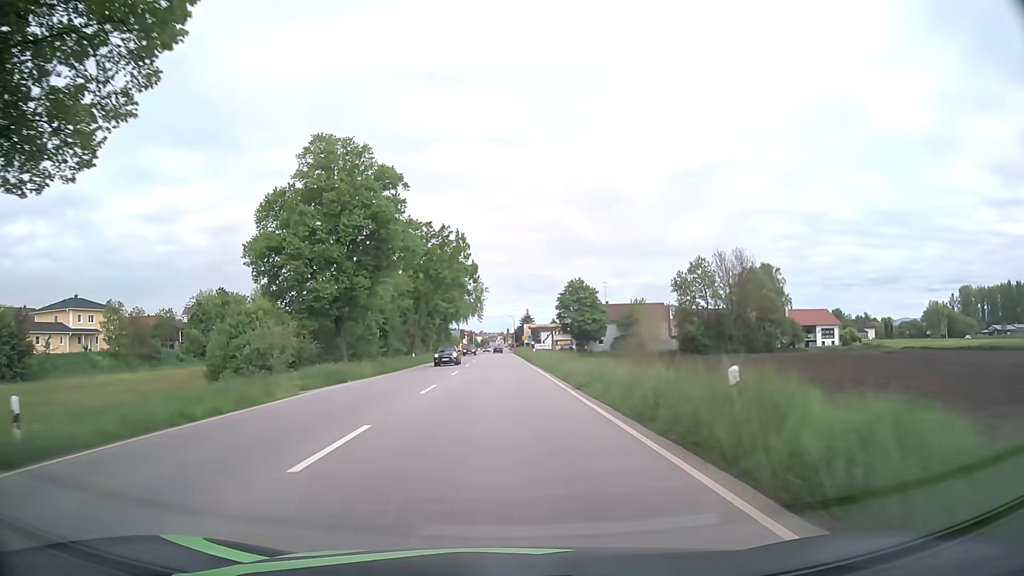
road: primary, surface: asphalt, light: Day
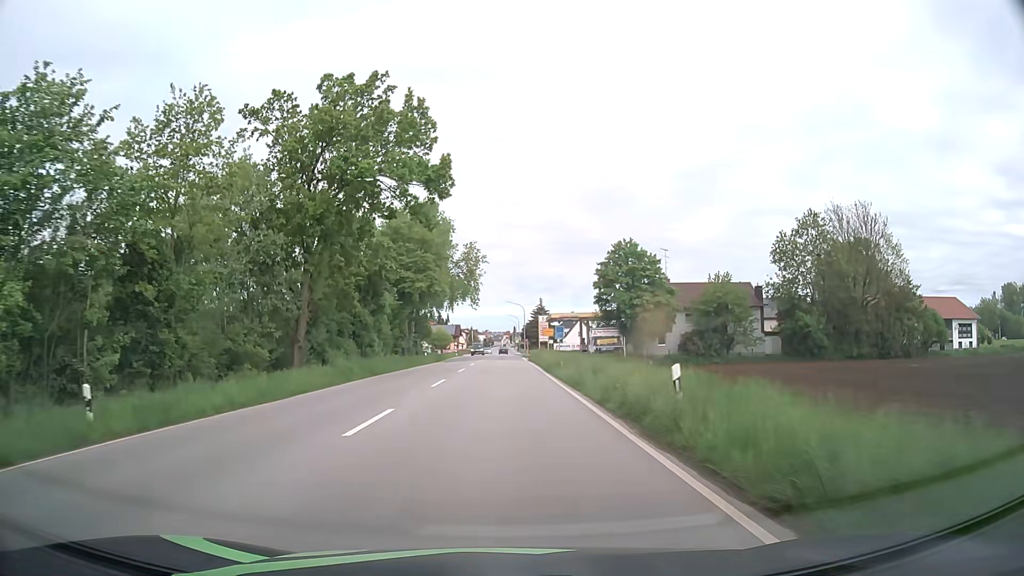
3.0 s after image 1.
(-0.3, +45.0) m; -1°
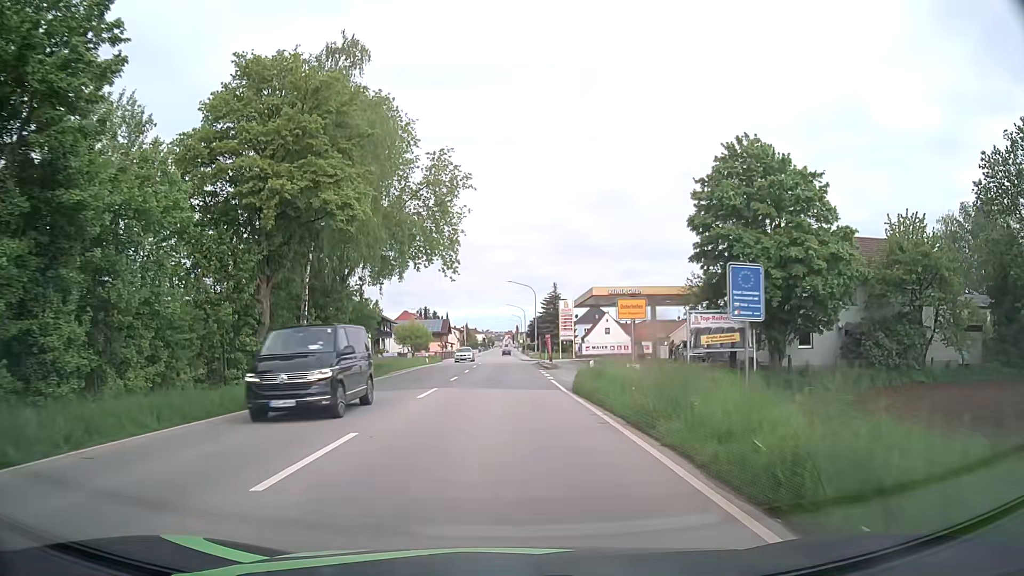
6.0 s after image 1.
(-0.1, +39.6) m; 0°
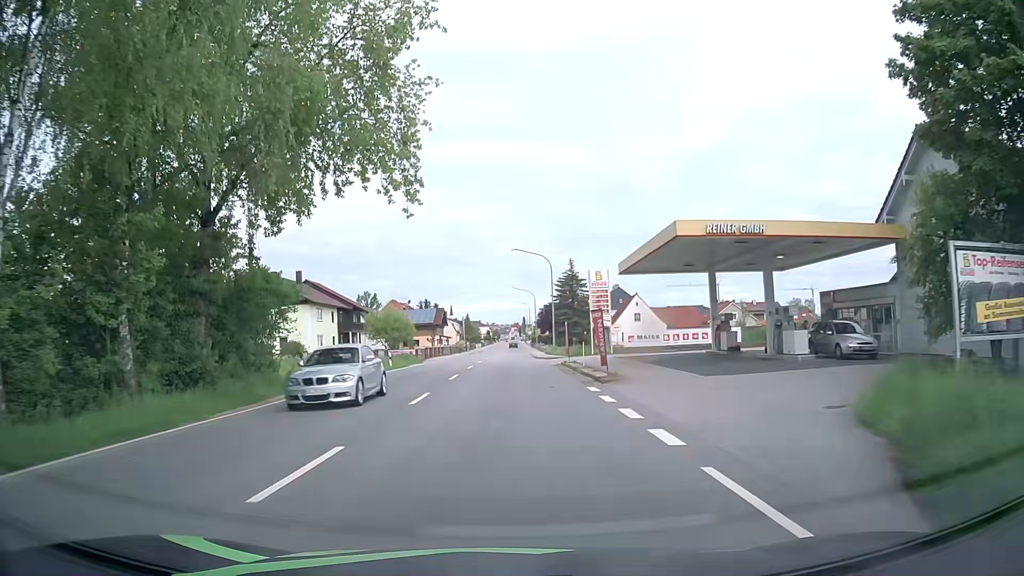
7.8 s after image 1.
(0.0, +22.5) m; -1°
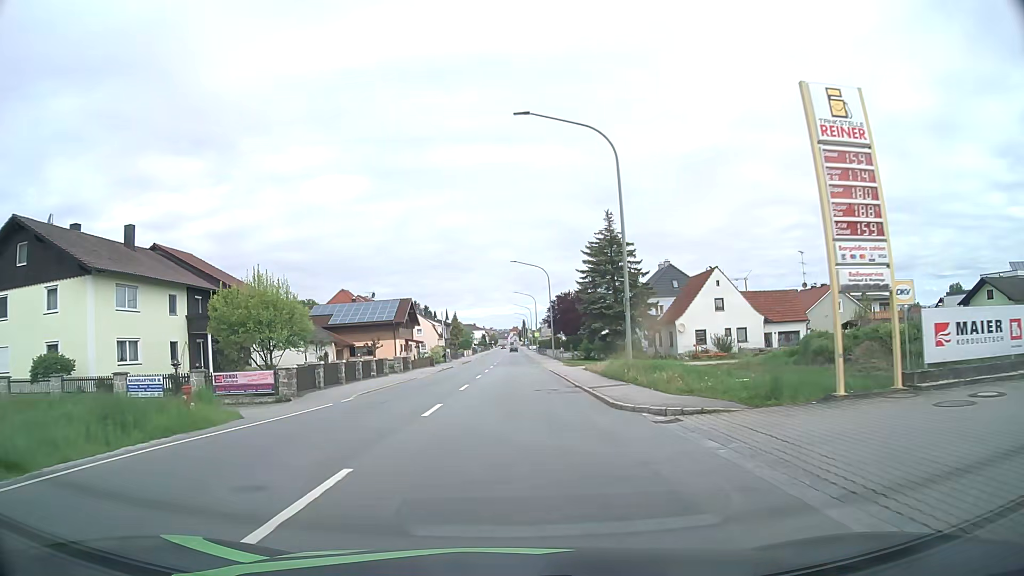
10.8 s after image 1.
(+0.1, +37.3) m; 0°
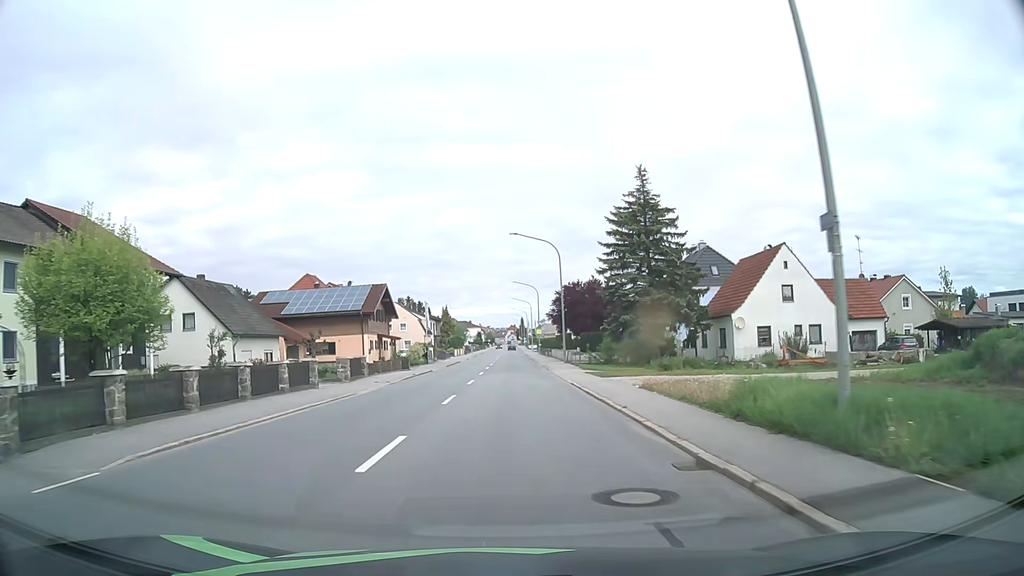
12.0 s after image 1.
(0.0, +15.1) m; 0°
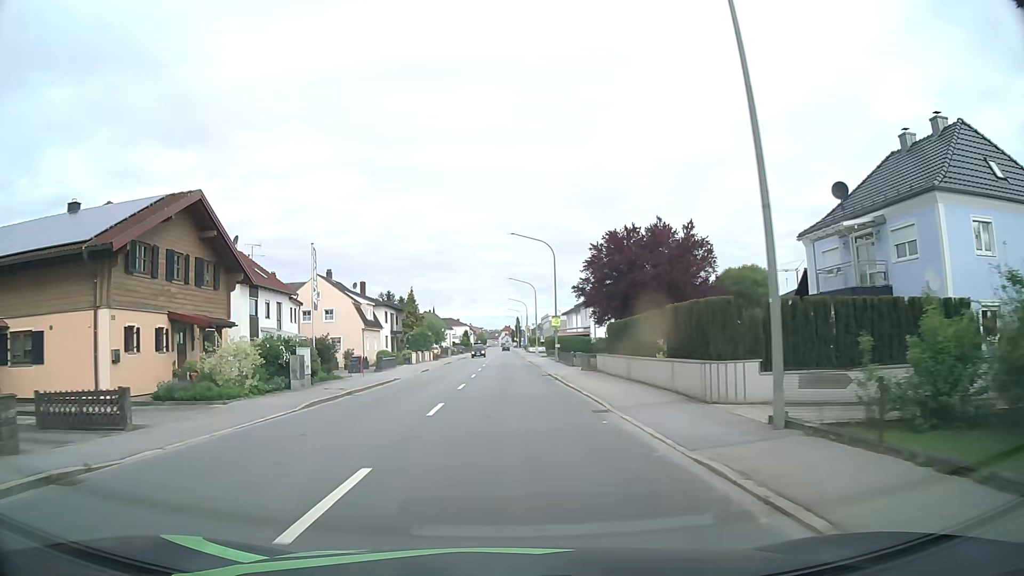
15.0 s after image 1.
(+0.4, +38.9) m; +1°
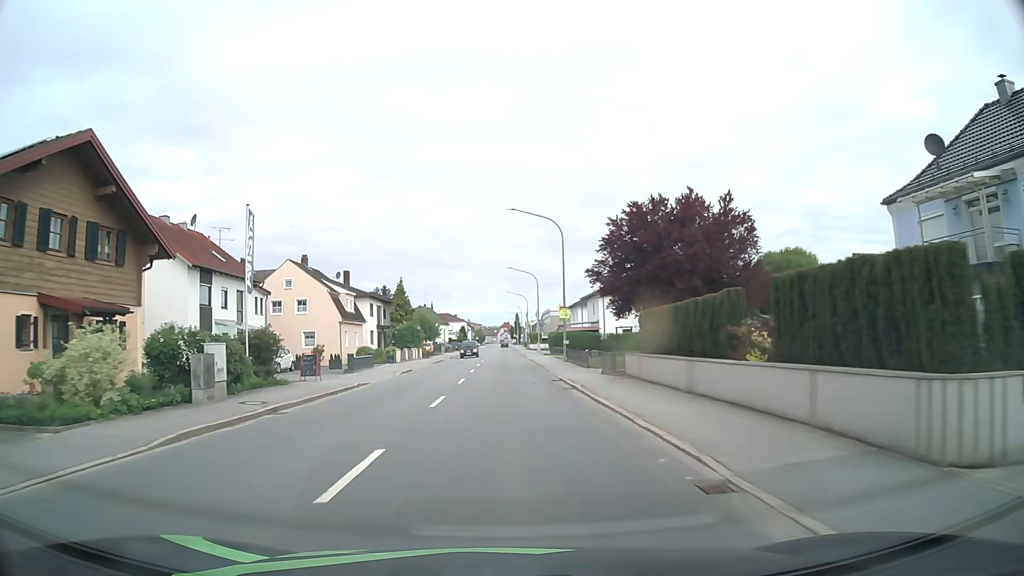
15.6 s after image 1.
(0.0, +7.9) m; 0°
(0, +10) (0, +20) (0, +30) (0, +40) (0, +50) (0, +60) (0, +70) (0, +80) (0, +90) (0, +100) m
